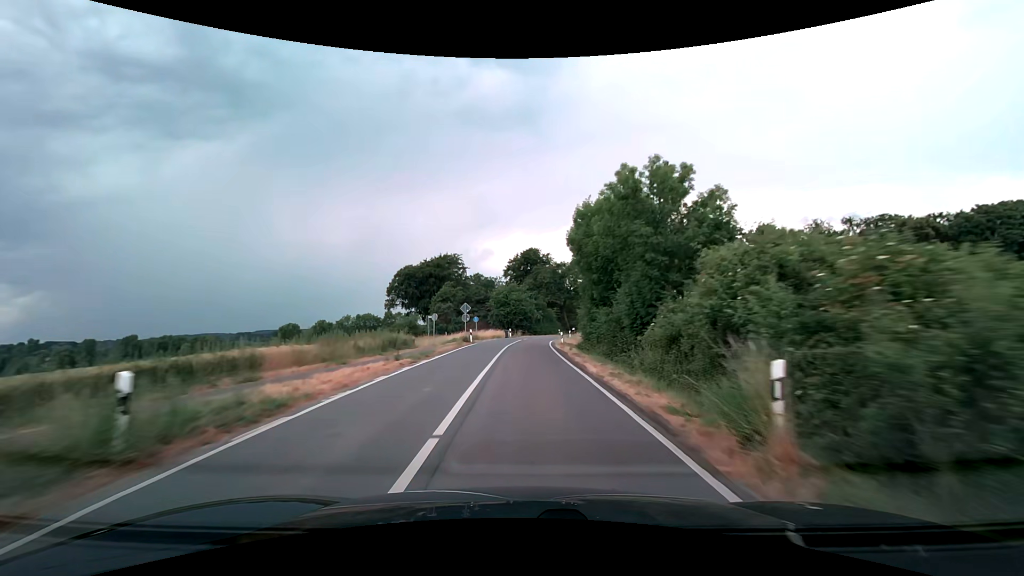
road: secondary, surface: asphalt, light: Day
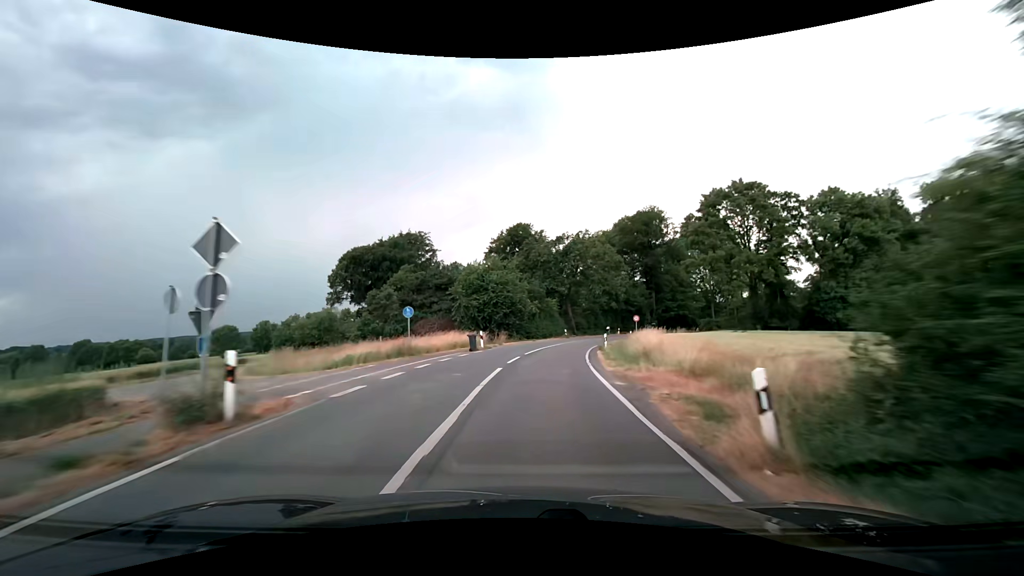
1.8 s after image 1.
(-0.1, +31.9) m; +1°
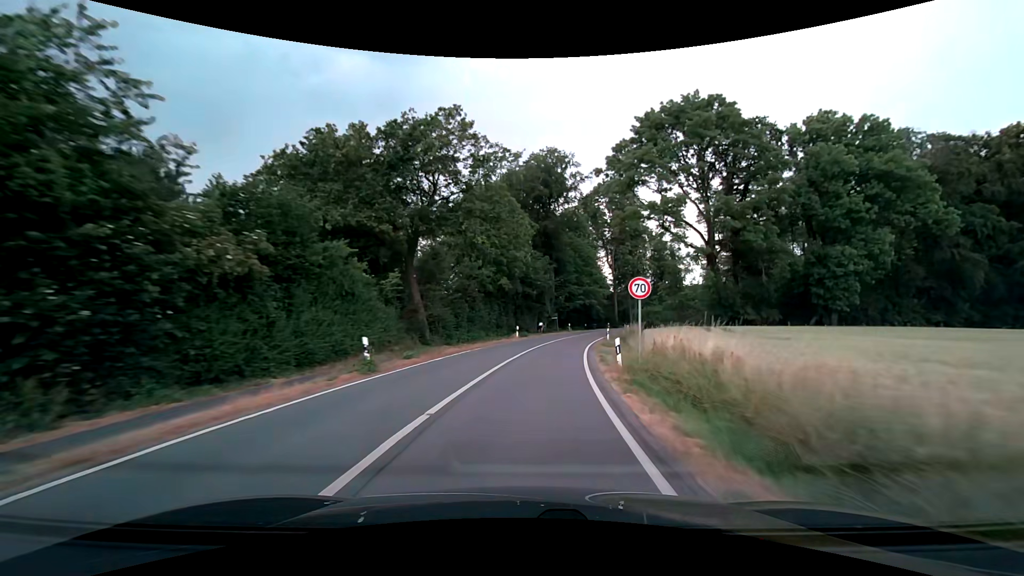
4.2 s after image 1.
(+4.8, +42.2) m; +14°
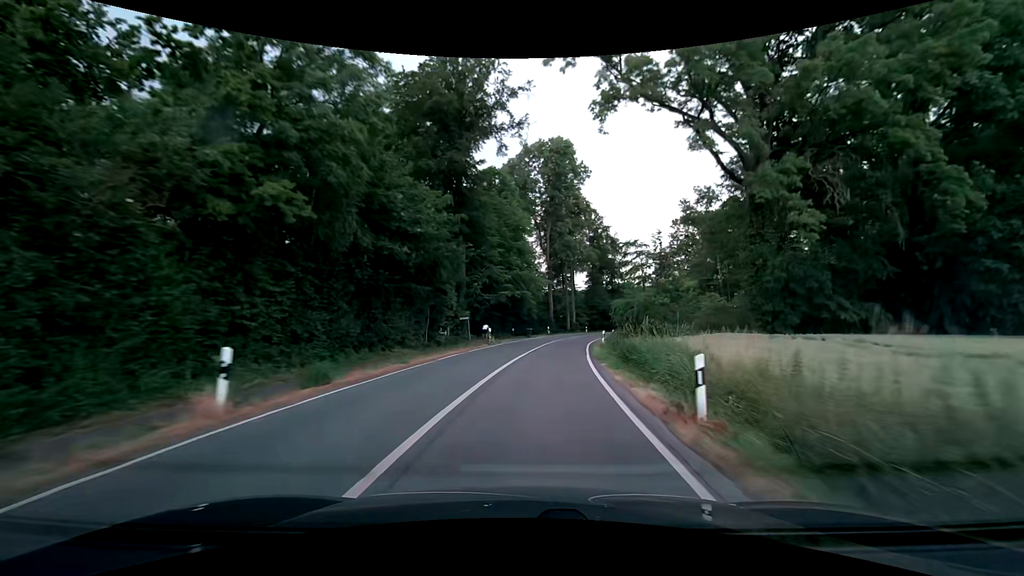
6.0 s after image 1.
(+2.7, +31.9) m; +9°
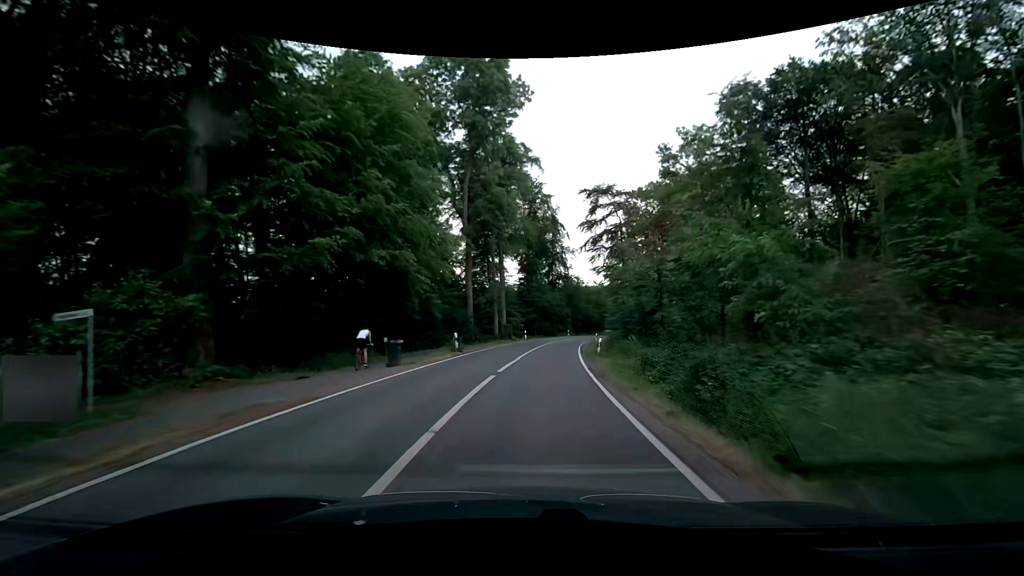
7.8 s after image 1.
(+2.3, +31.9) m; +8°
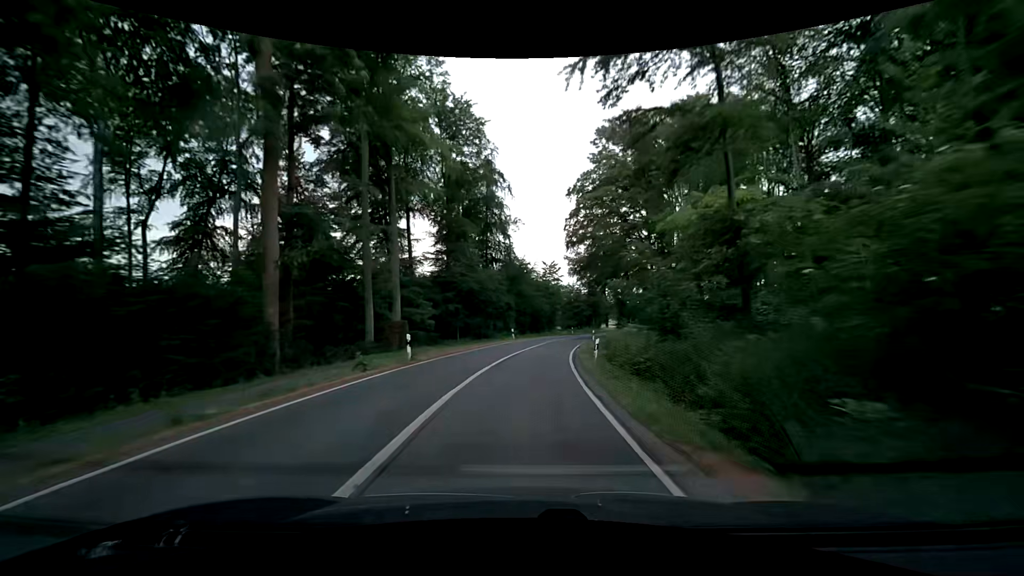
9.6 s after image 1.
(+2.5, +31.8) m; +8°
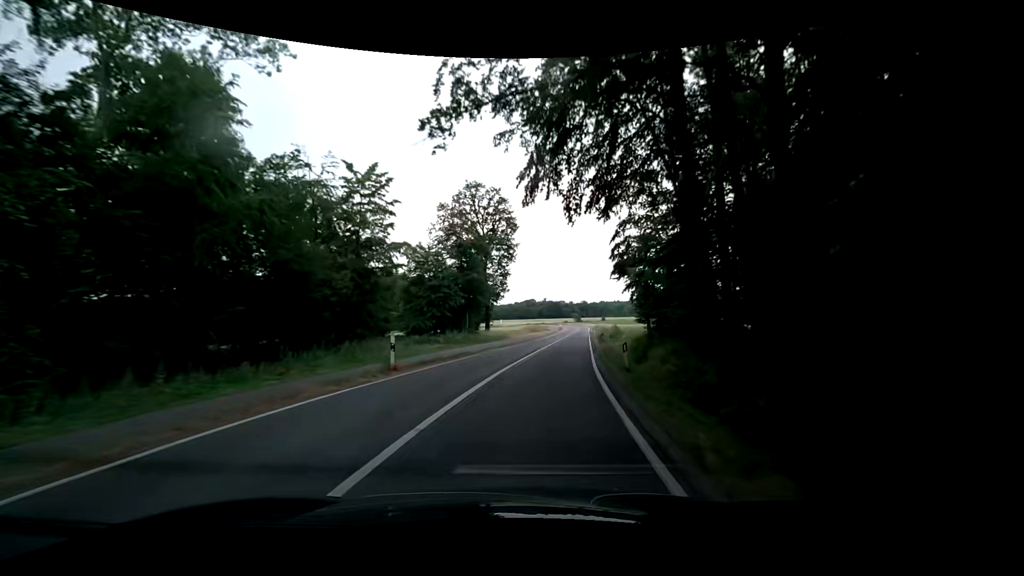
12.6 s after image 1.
(+5.6, +52.8) m; +14°
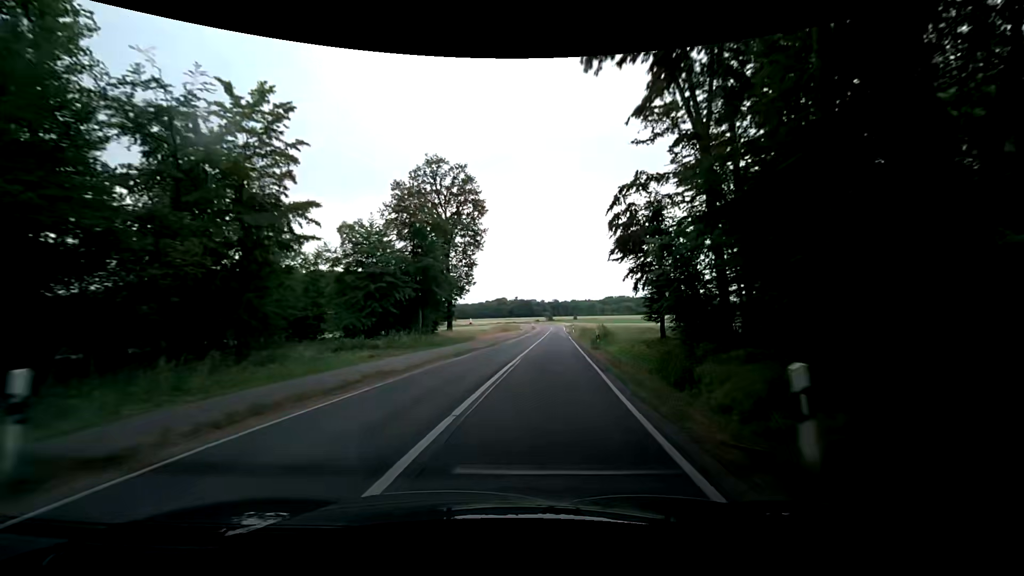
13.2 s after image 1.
(+0.3, +10.6) m; +4°
(0, +10) (+1, +20) (+2, +30) (+2, +40) (+3, +50) (+4, +60) (+5, +70) (+6, +80) (+7, +90) (+8, +100) m
